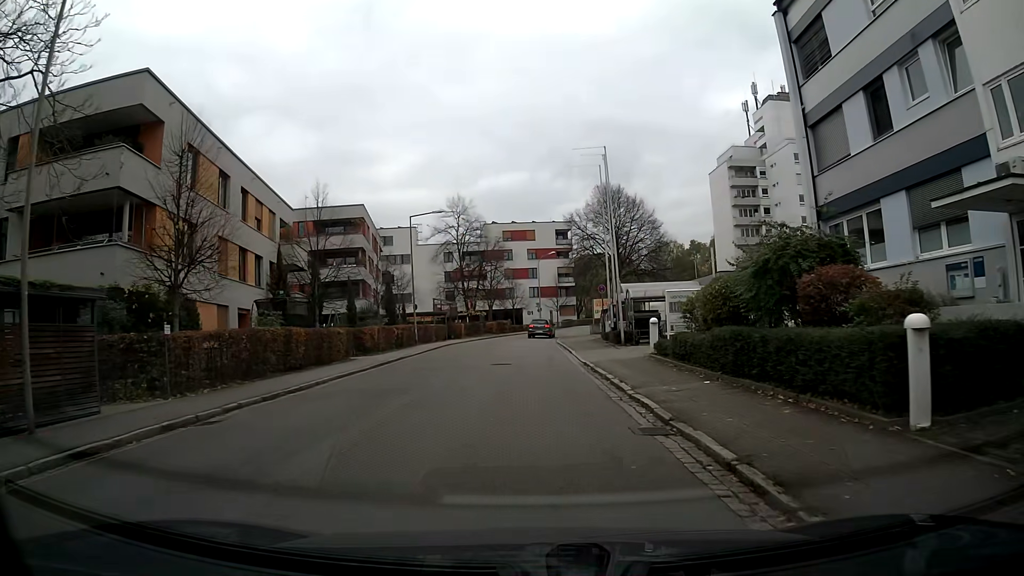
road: residential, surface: asphalt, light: Day
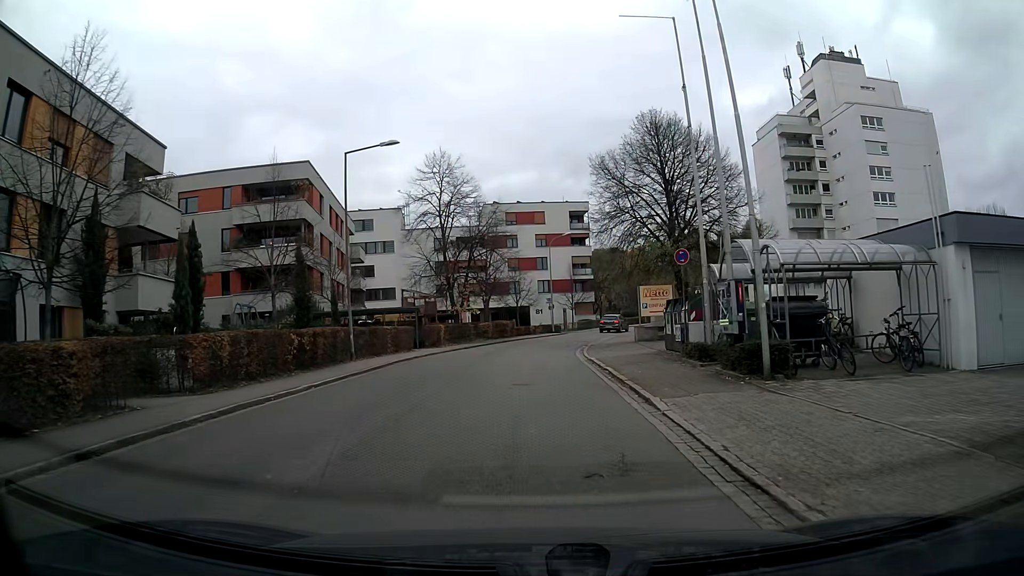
(-0.1, +18.1) m; -1°
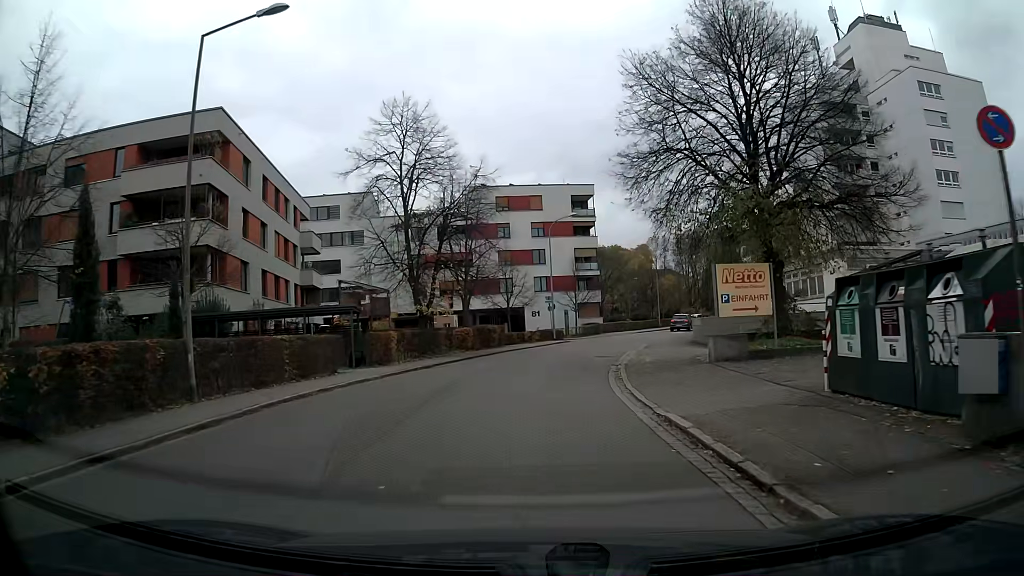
(0.0, +13.5) m; +1°
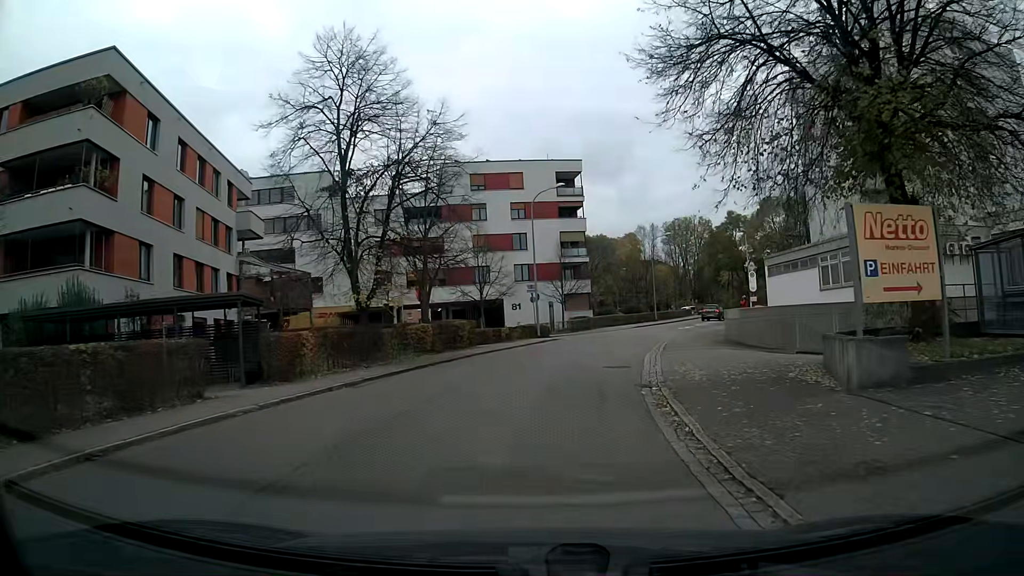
(+0.1, +8.8) m; +2°
(0, +10) (+2, +20) (+4, +30) (+7, +39) (+11, +48) (+15, +58) (+18, +67) (+23, +76) (+28, +85) (+33, +93) m
